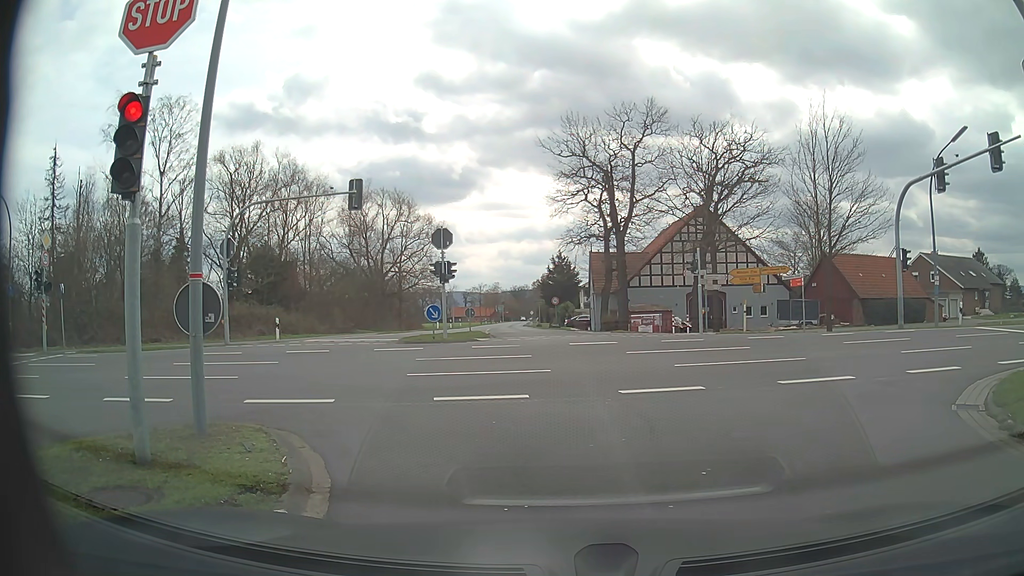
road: tertiary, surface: asphalt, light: Day
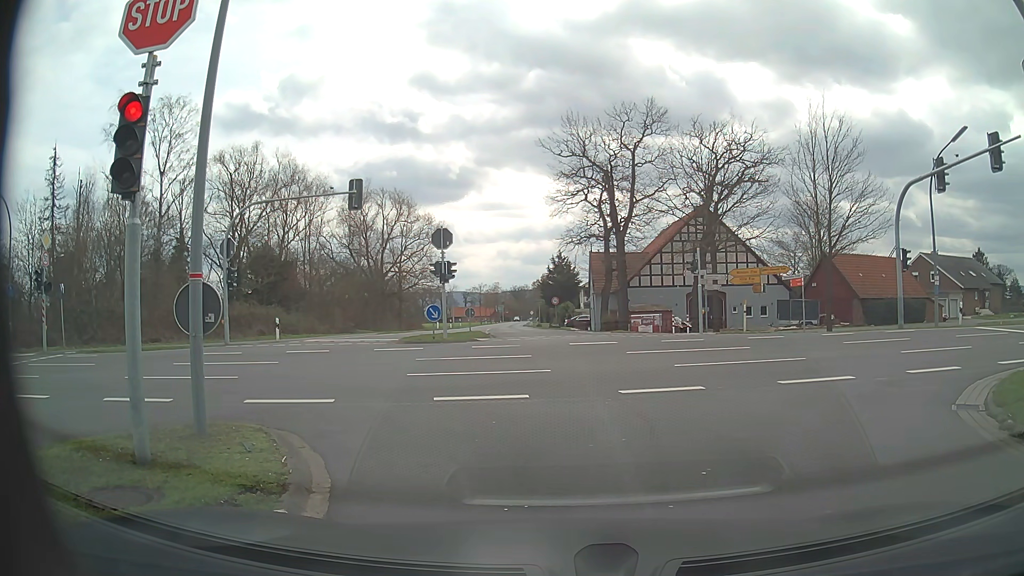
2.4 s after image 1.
(0.0, 0.0) m; 0°
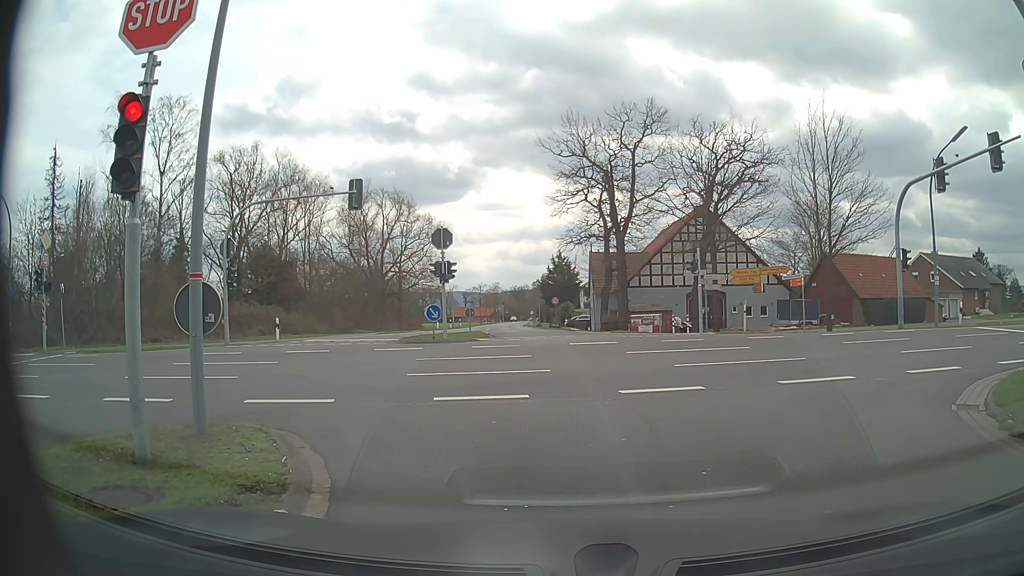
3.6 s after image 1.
(0.0, 0.0) m; 0°
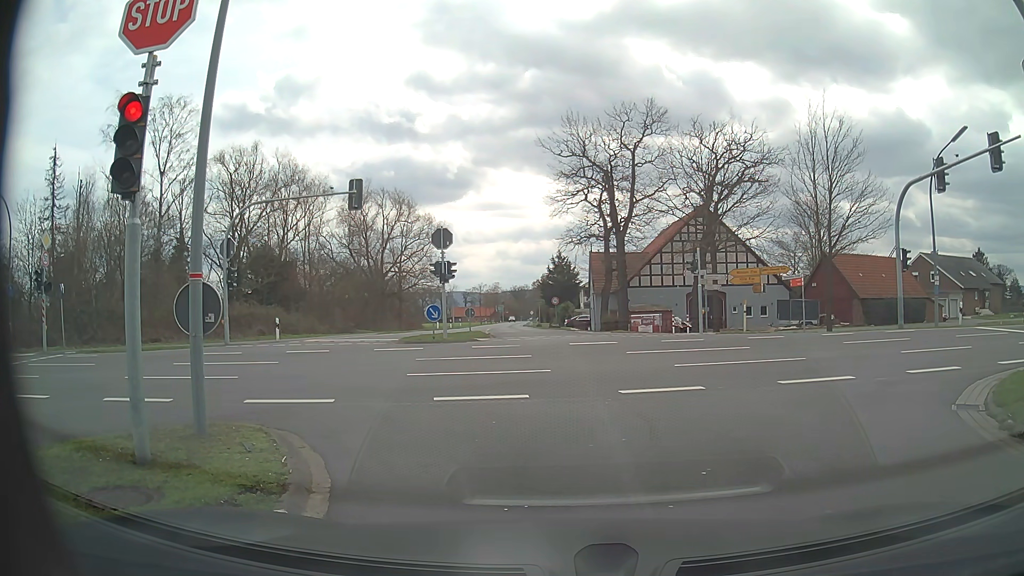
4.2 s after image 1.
(0.0, 0.0) m; 0°
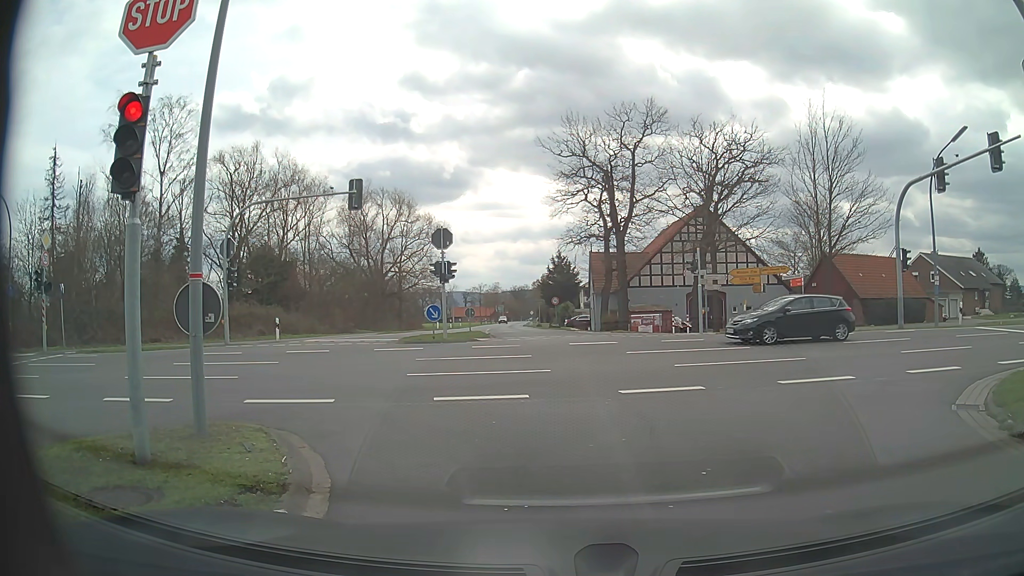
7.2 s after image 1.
(0.0, 0.0) m; 0°
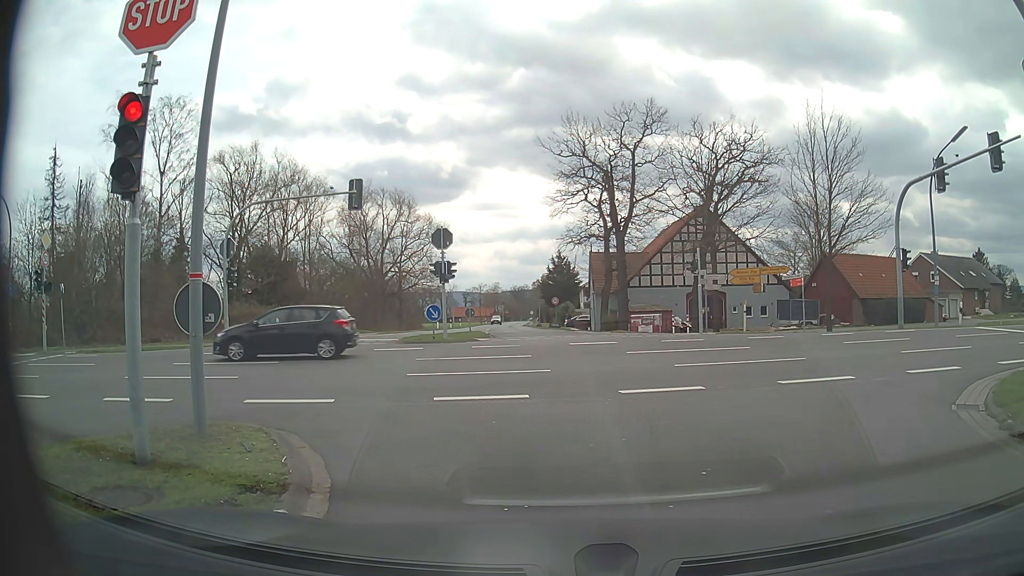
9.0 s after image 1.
(0.0, 0.0) m; 0°
(-1, +10) (-6, +18) (-16, +20) (-26, +19) (-36, +17) (-46, +16) (-55, +14) (-65, +12) (-75, +10) (-85, +8) m
